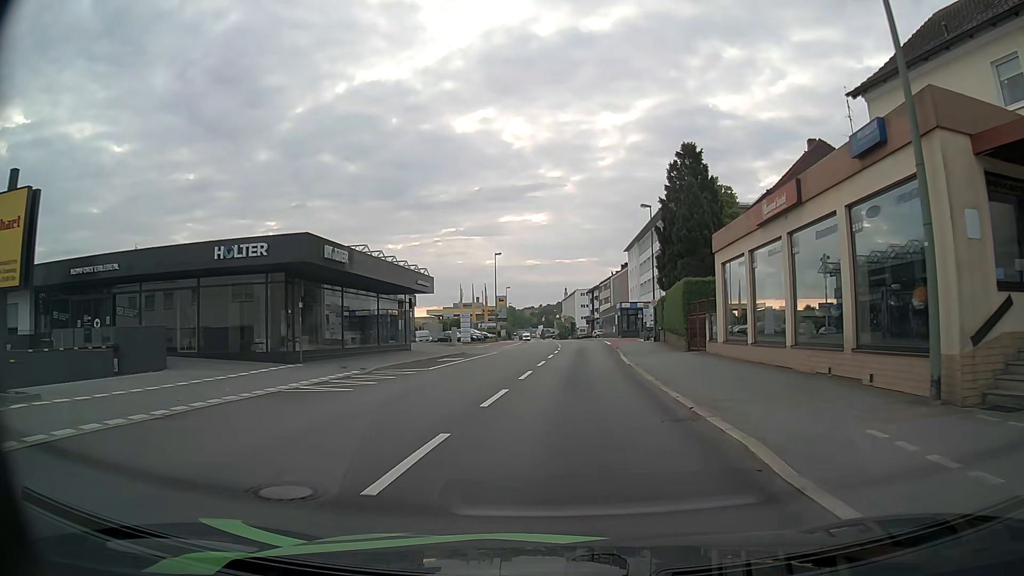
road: tertiary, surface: asphalt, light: Day
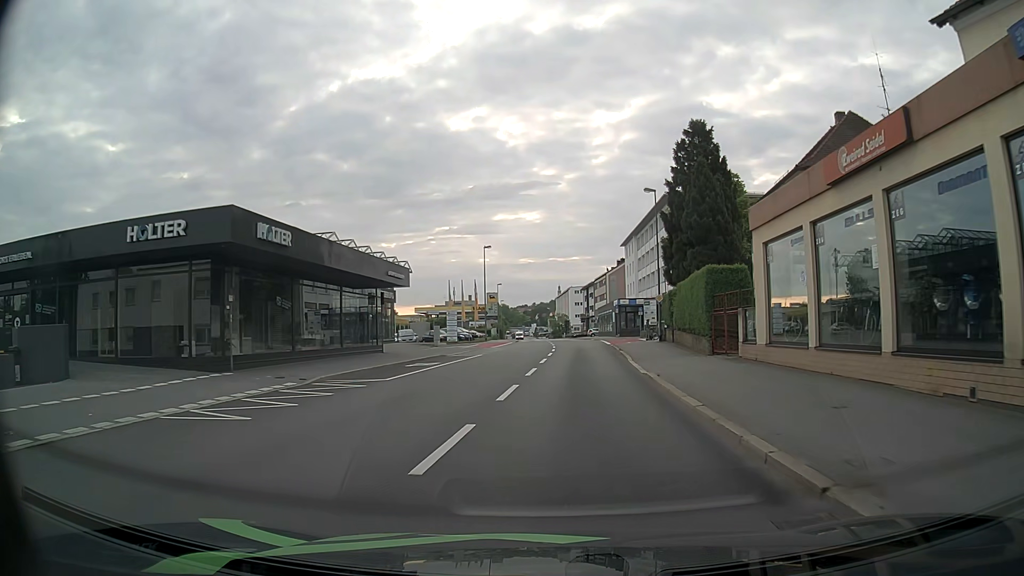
(0.0, +5.3) m; 0°
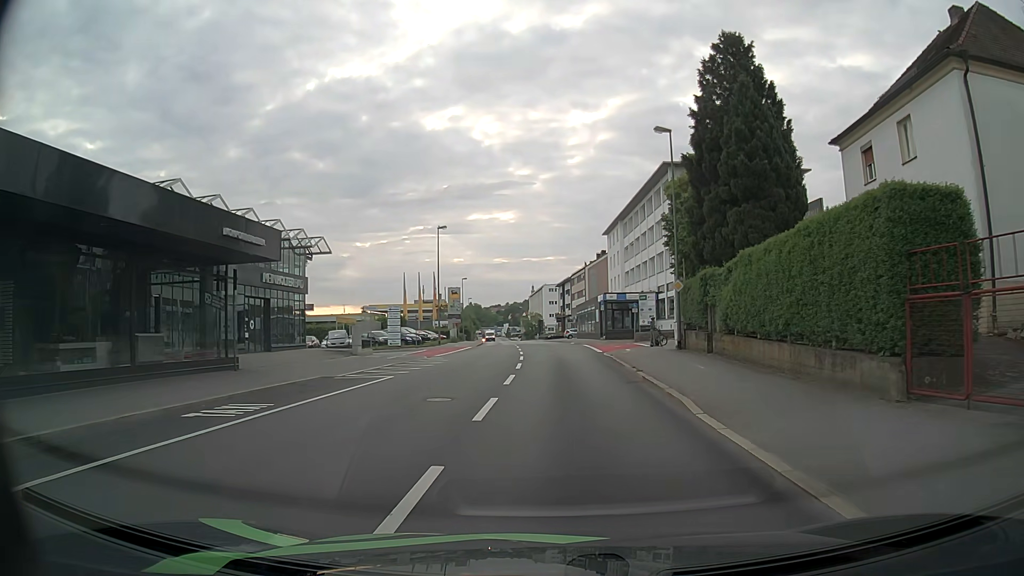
(+0.4, +14.4) m; +2°
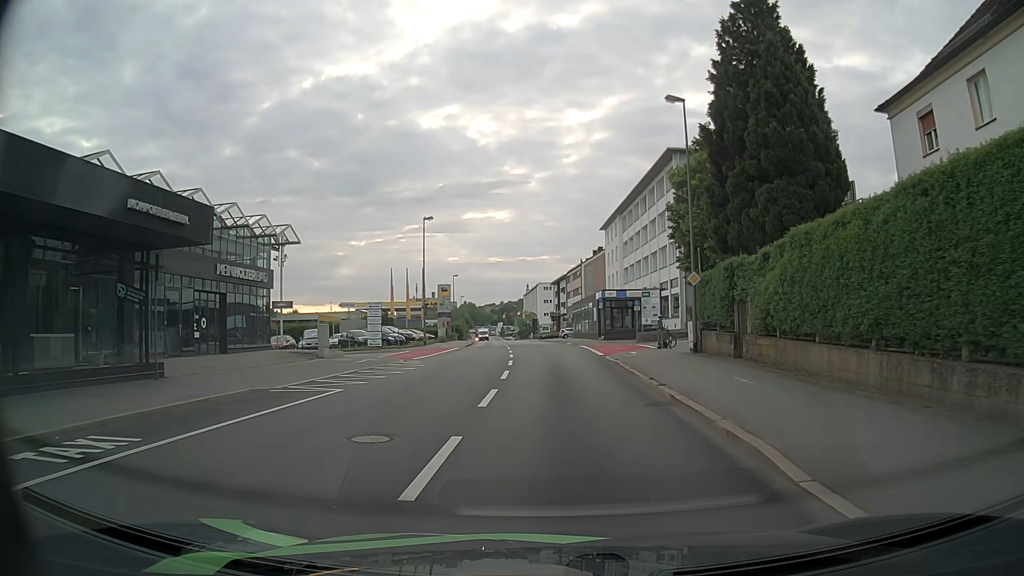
(+0.1, +4.4) m; +1°
